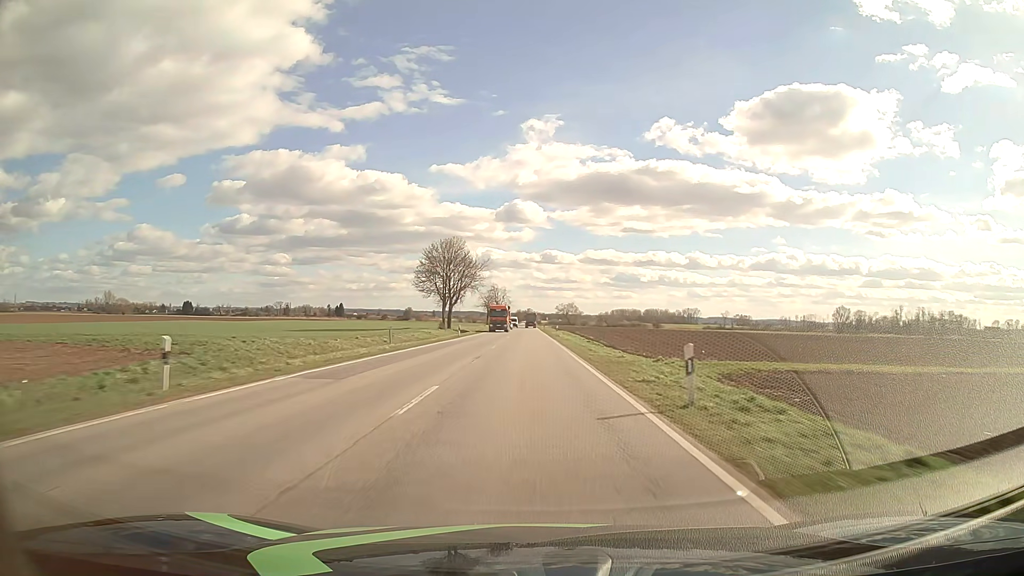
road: primary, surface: asphalt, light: Day
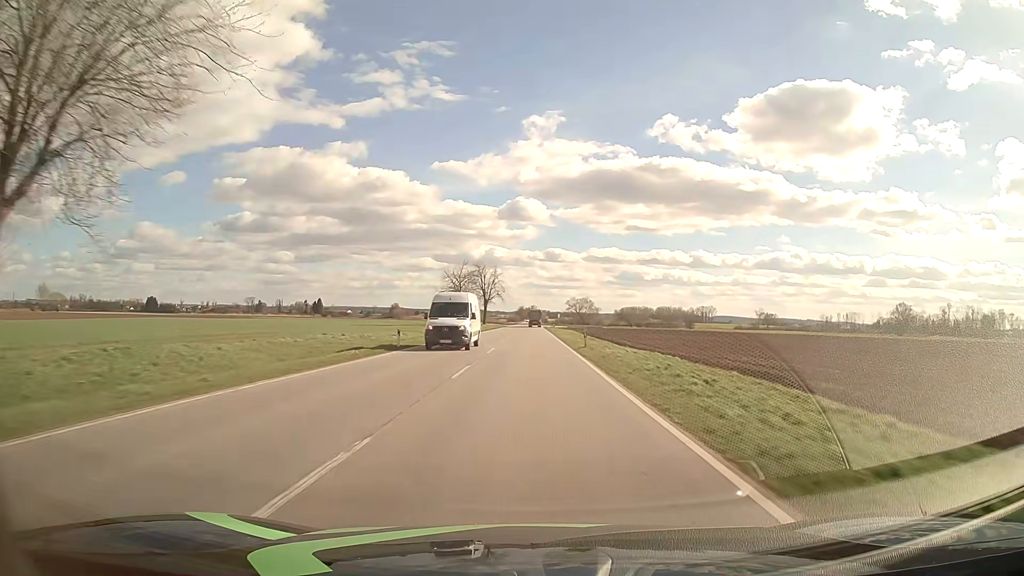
(-0.5, +78.7) m; 0°
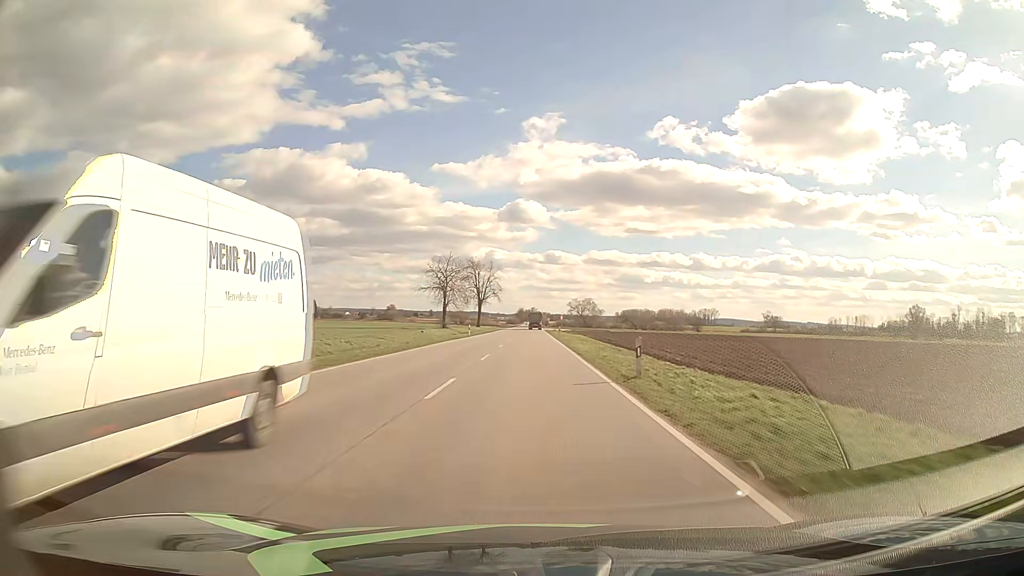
(0.0, +15.8) m; 0°
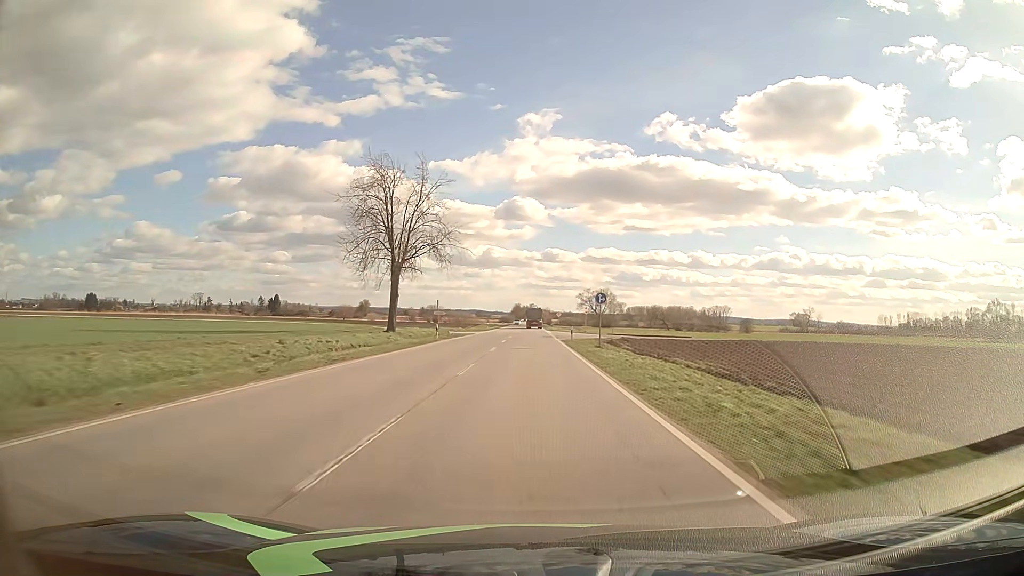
(0.0, +79.1) m; 0°
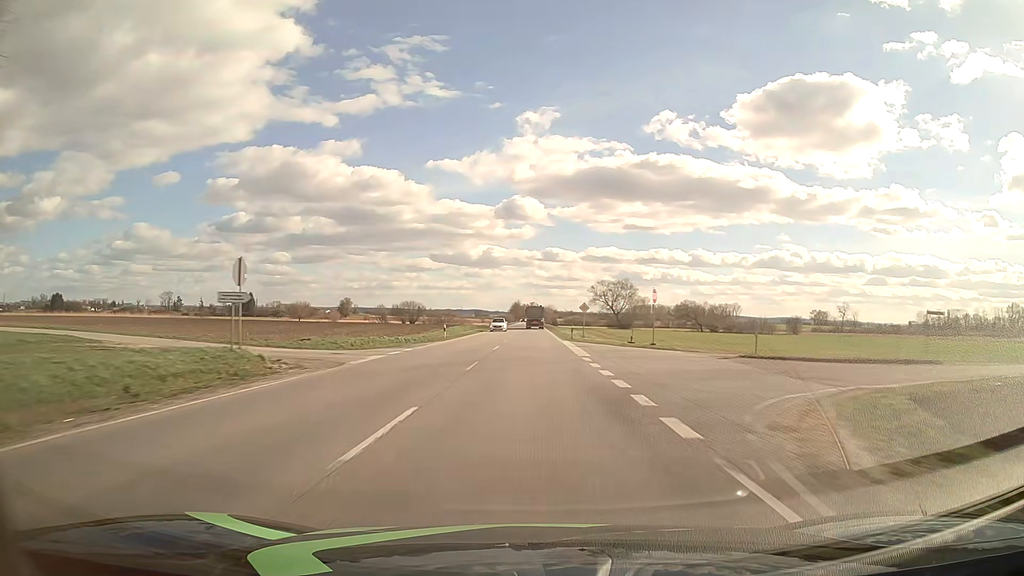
(0.0, +47.4) m; 0°
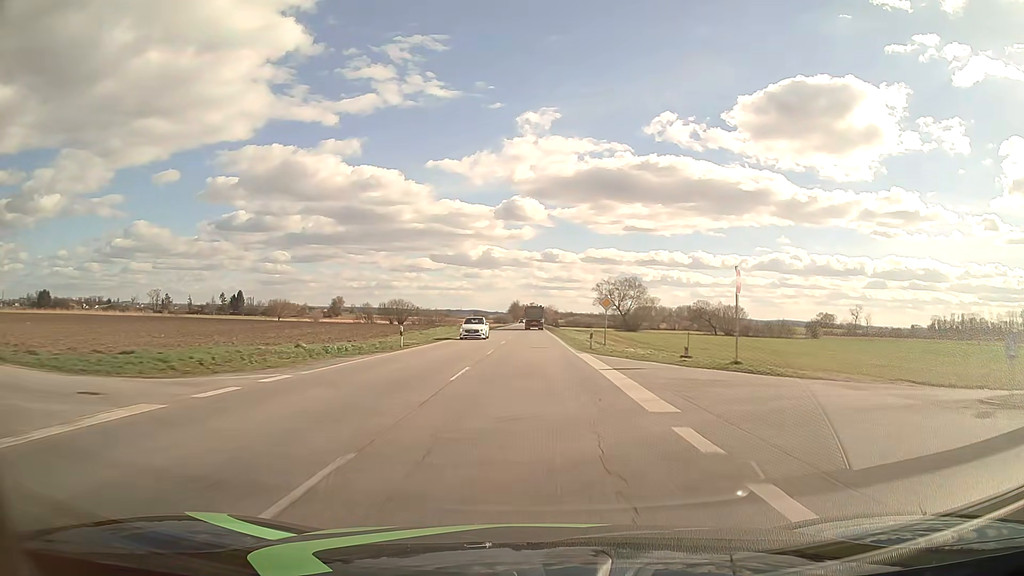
(0.0, +15.8) m; 0°
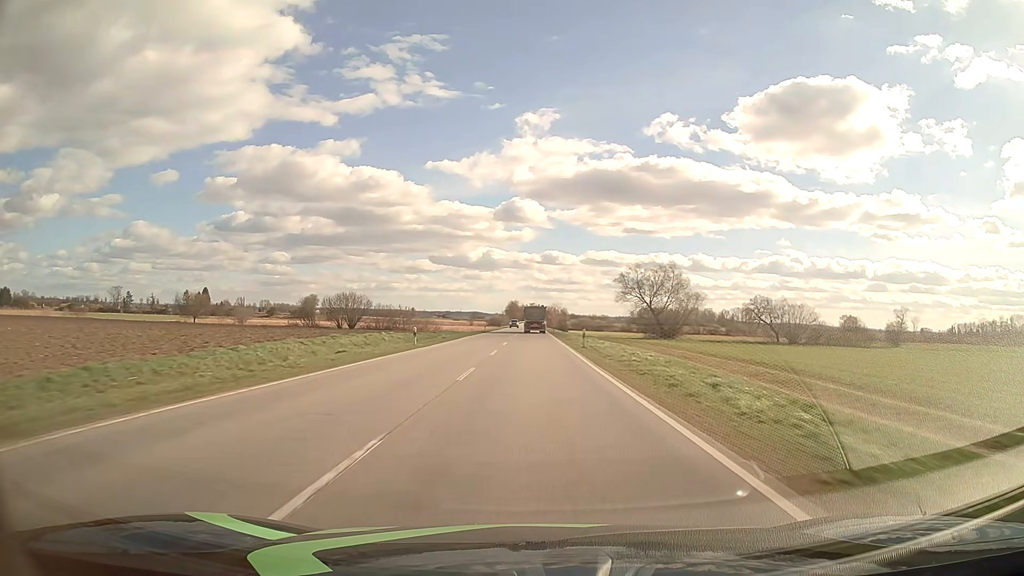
(0.0, +47.3) m; 0°
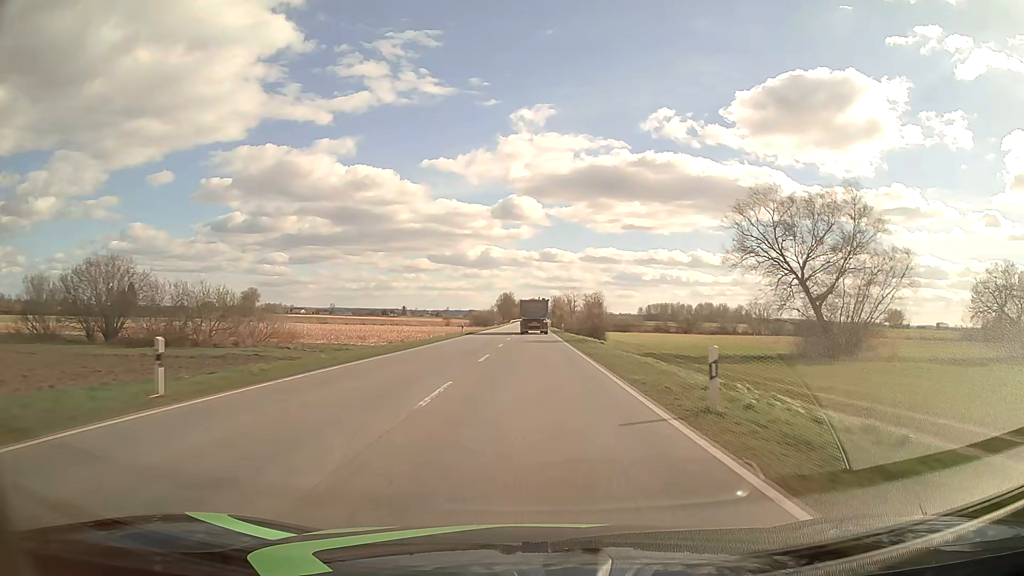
(+0.3, +75.7) m; 0°
(0, +10) (0, +20) (0, +30) (0, +40) (0, +50) (0, +60) (0, +70) (0, +80) (0, +90) (0, +100) m
